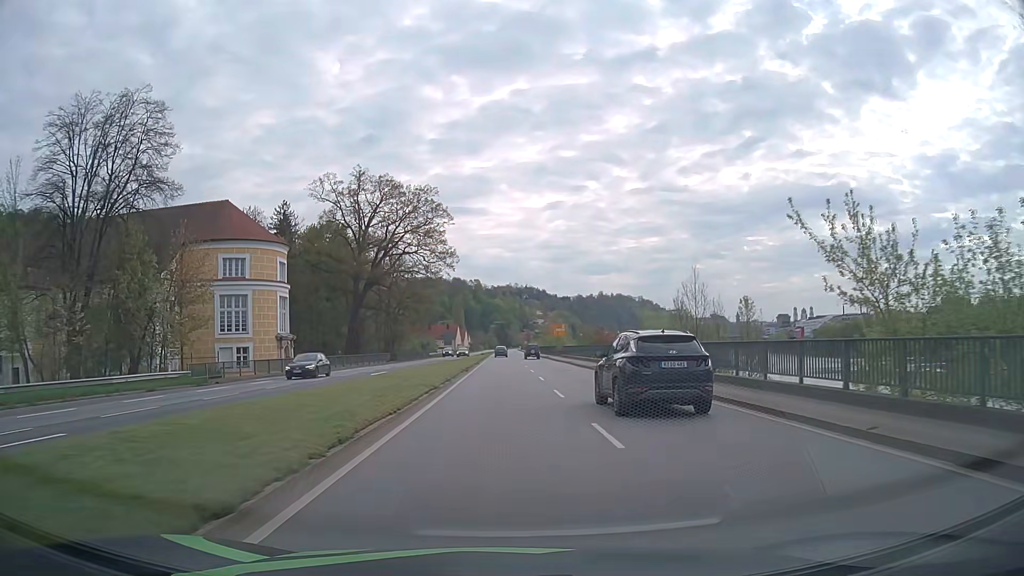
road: primary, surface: asphalt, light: Day
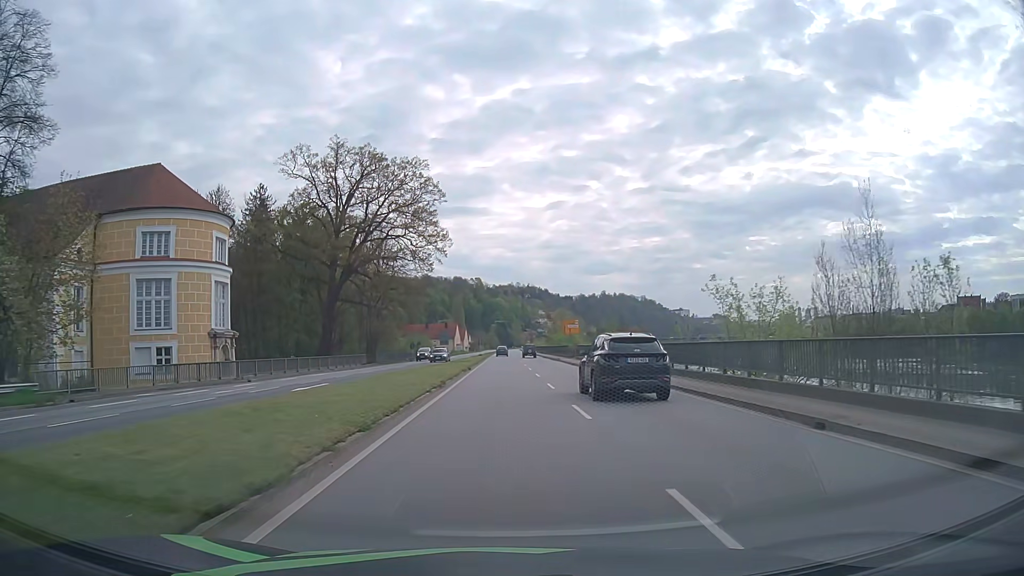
(0.0, +14.6) m; 0°
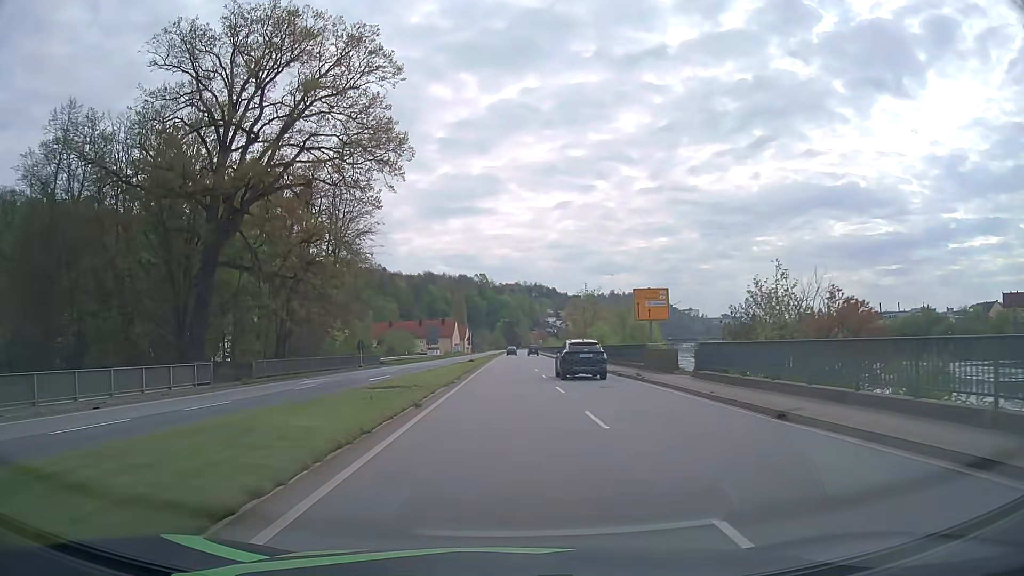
(-0.1, +37.3) m; 0°
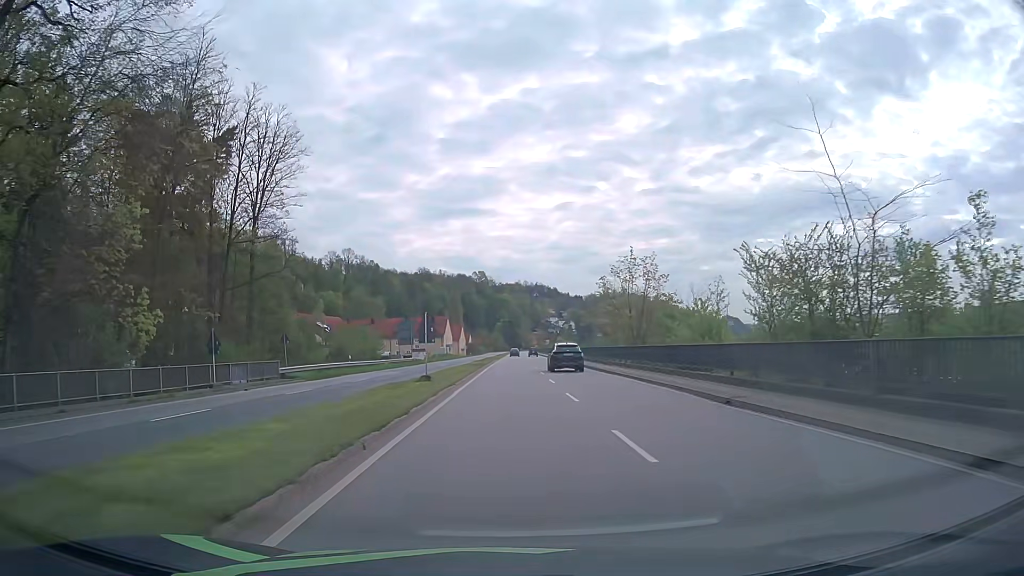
(0.0, +30.3) m; 0°
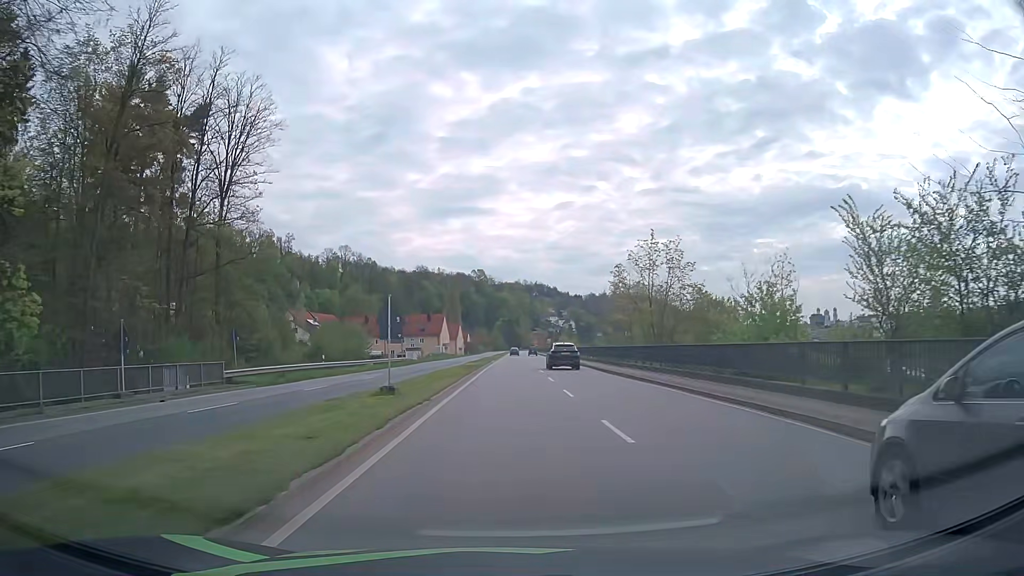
(0.0, +7.6) m; 0°
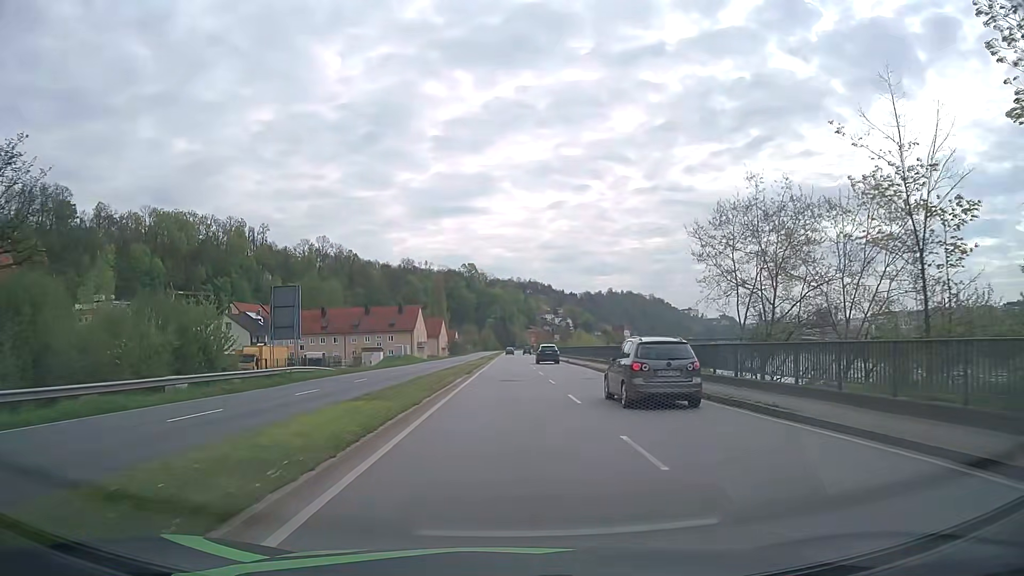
(+0.1, +38.1) m; 0°
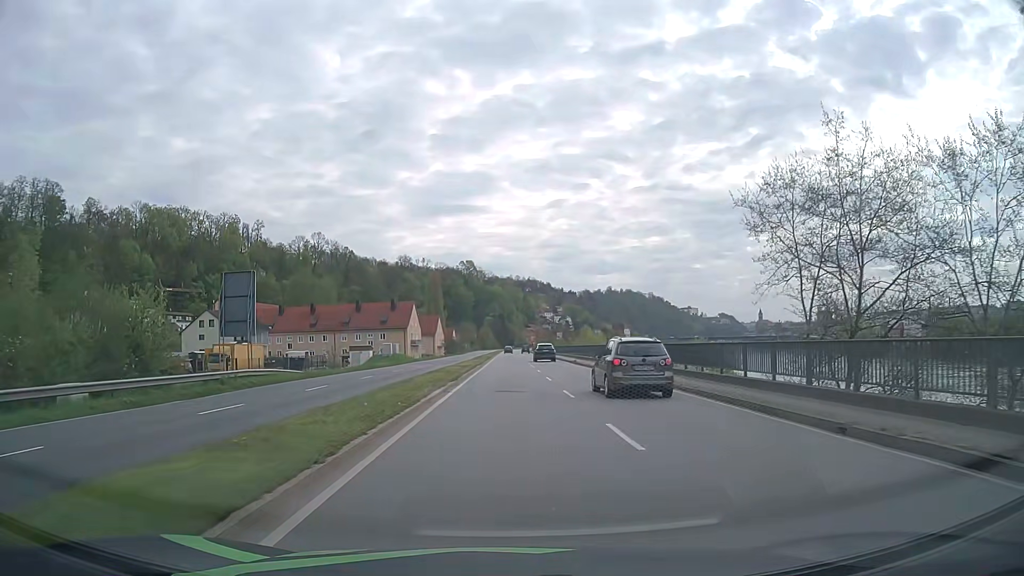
(0.0, +7.6) m; 0°
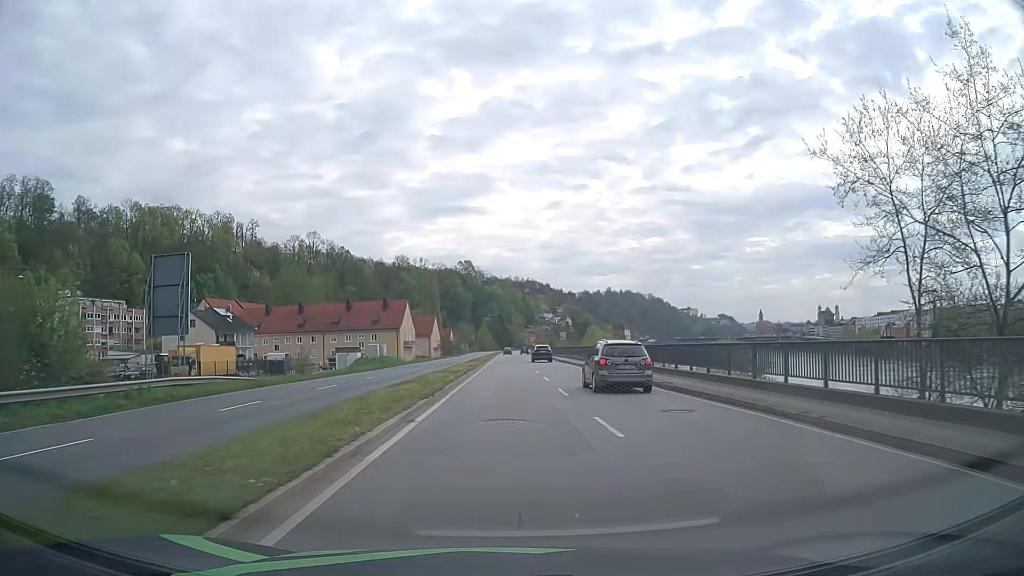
(0.0, +7.6) m; 0°
(0, +10) (0, +20) (0, +30) (0, +40) (0, +50) (0, +60) (0, +70) (0, +80) (0, +90) (0, +100) m
